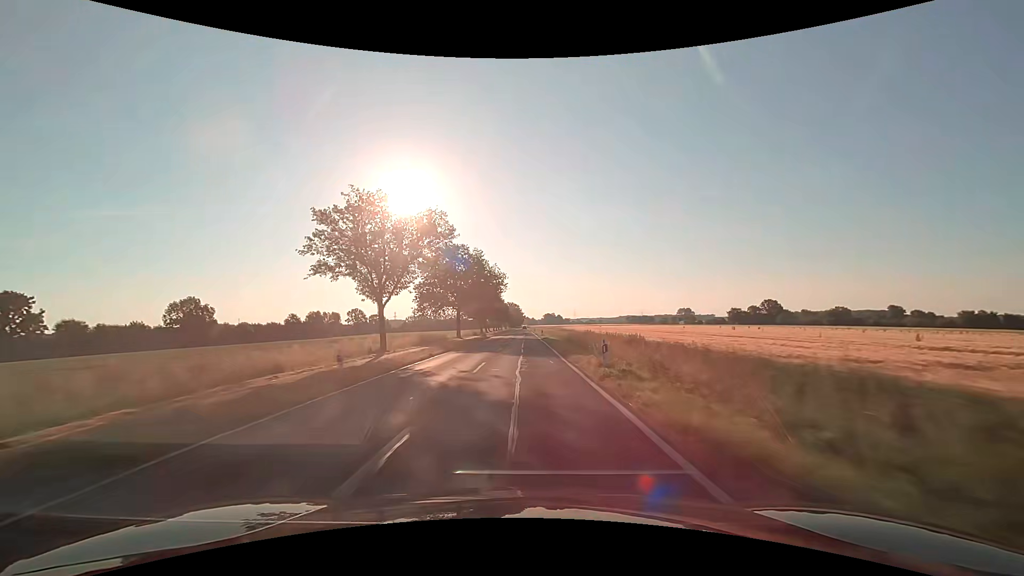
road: secondary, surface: asphalt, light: Day
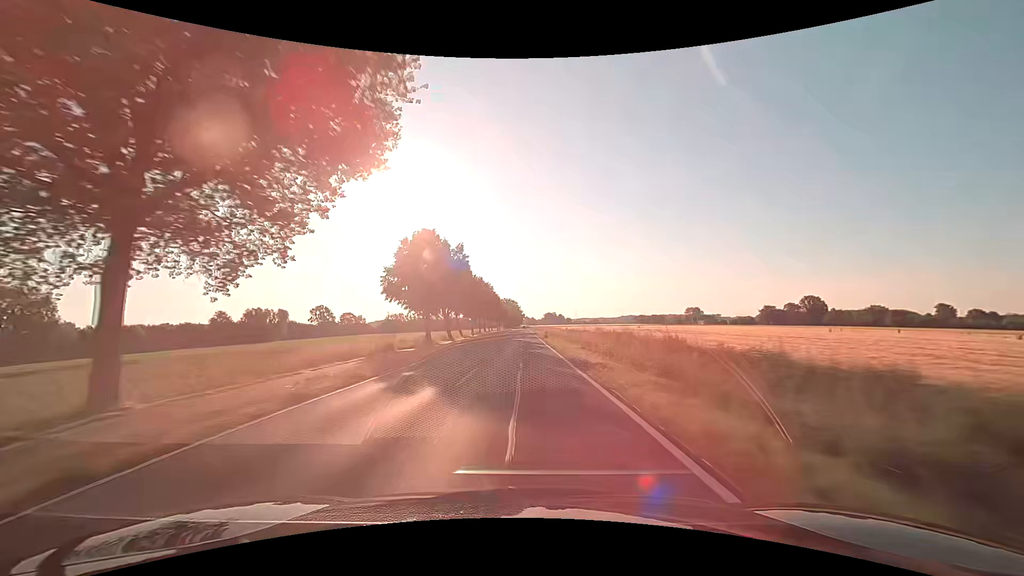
(+0.4, +63.2) m; 0°
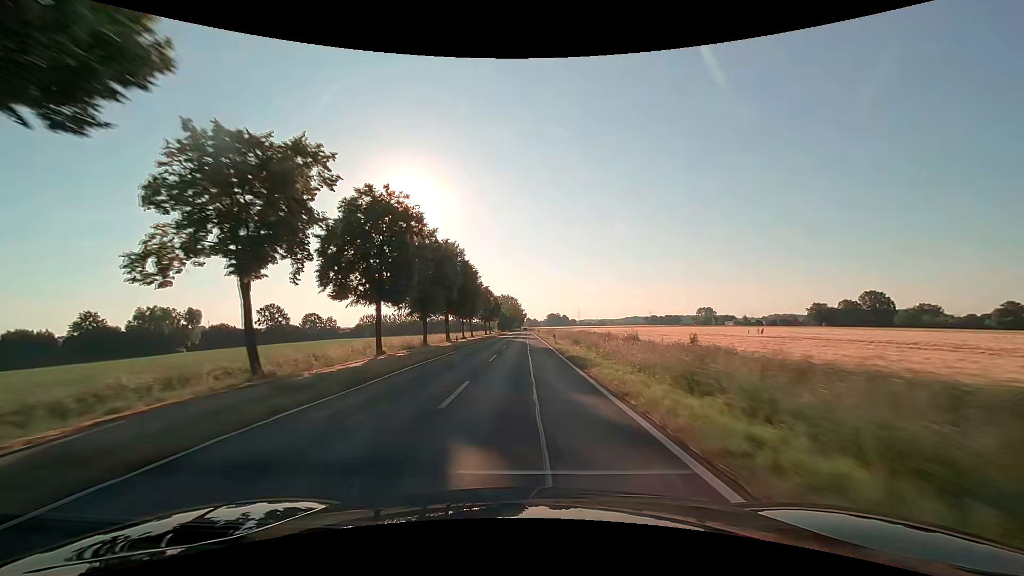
(-0.1, +63.3) m; 0°
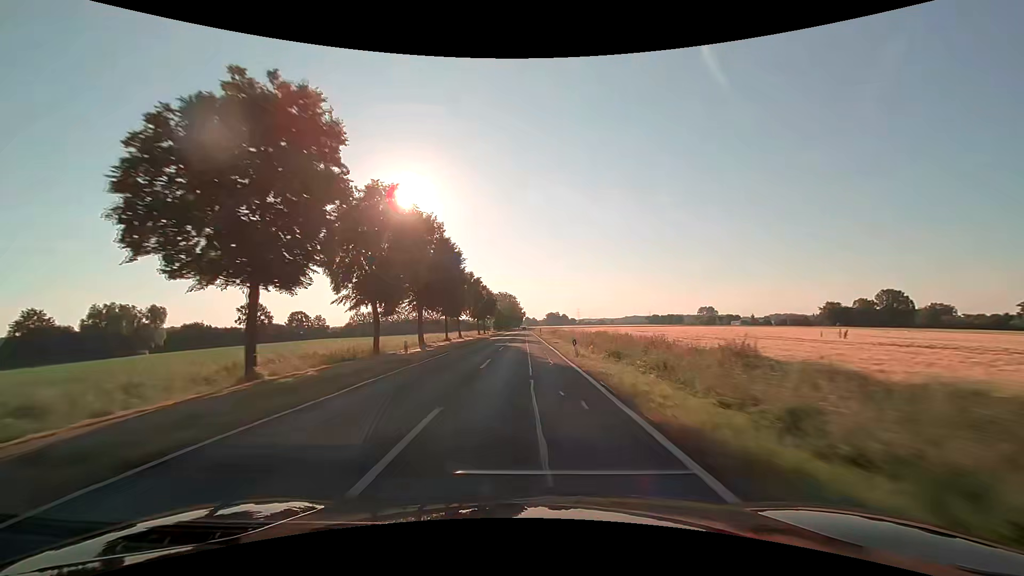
(0.0, +15.8) m; 0°
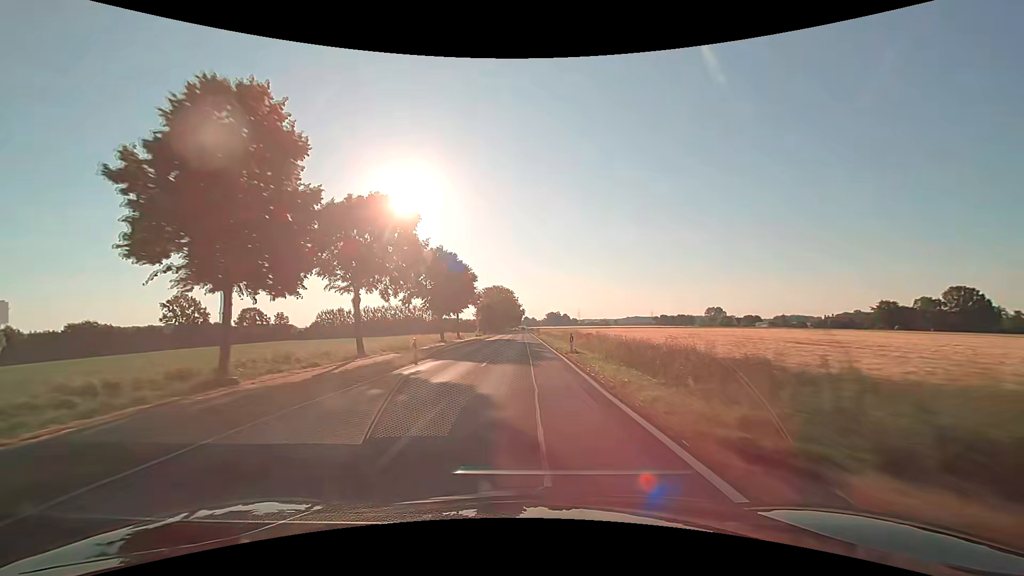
(-0.1, +47.4) m; 0°
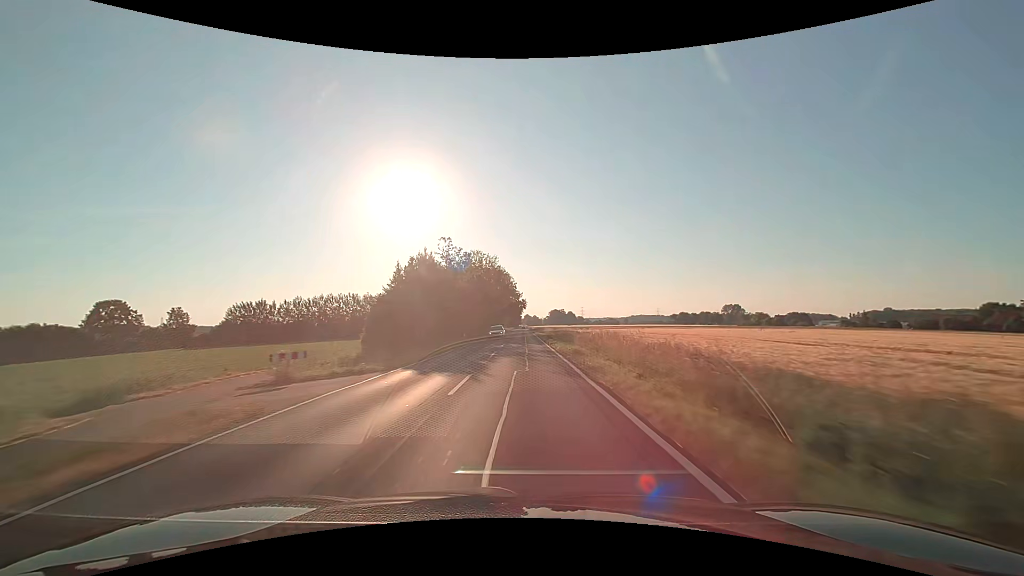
(+0.2, +79.0) m; 0°
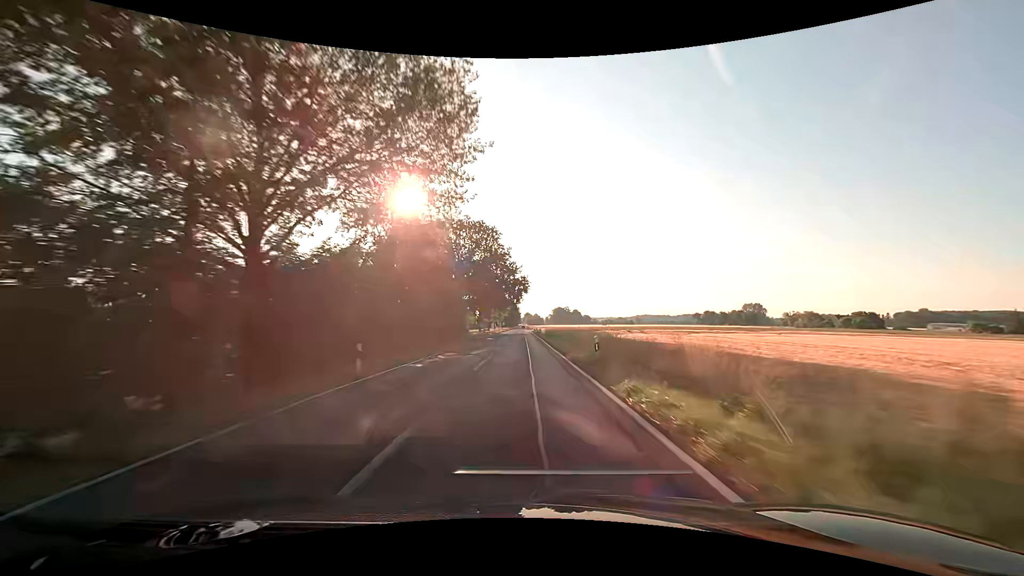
(0.0, +79.1) m; 0°
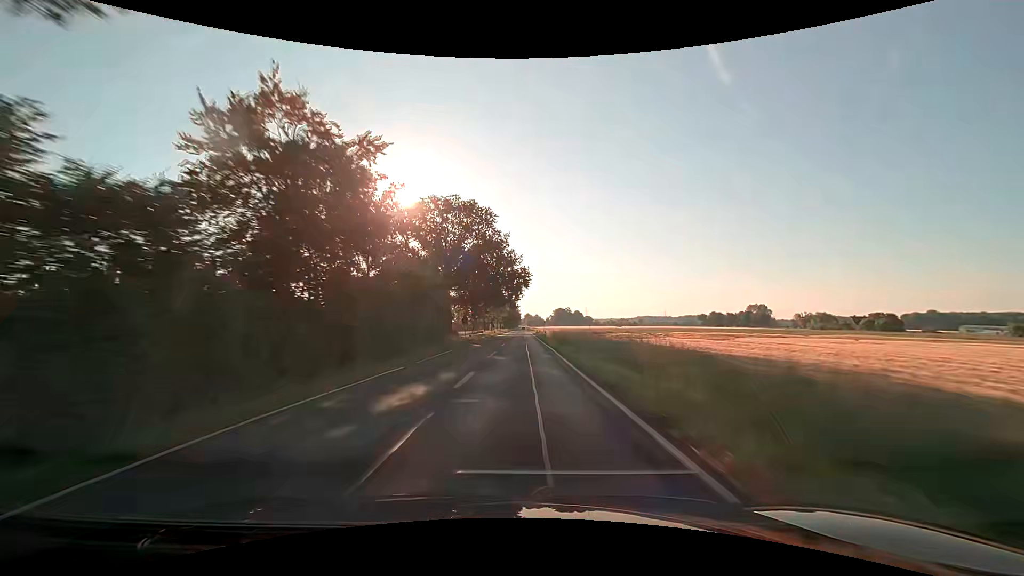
(0.0, +15.8) m; 0°
(0, +10) (0, +20) (0, +30) (0, +40) (0, +50) (0, +60) (0, +70) (0, +80) (0, +90) (0, +100) m
